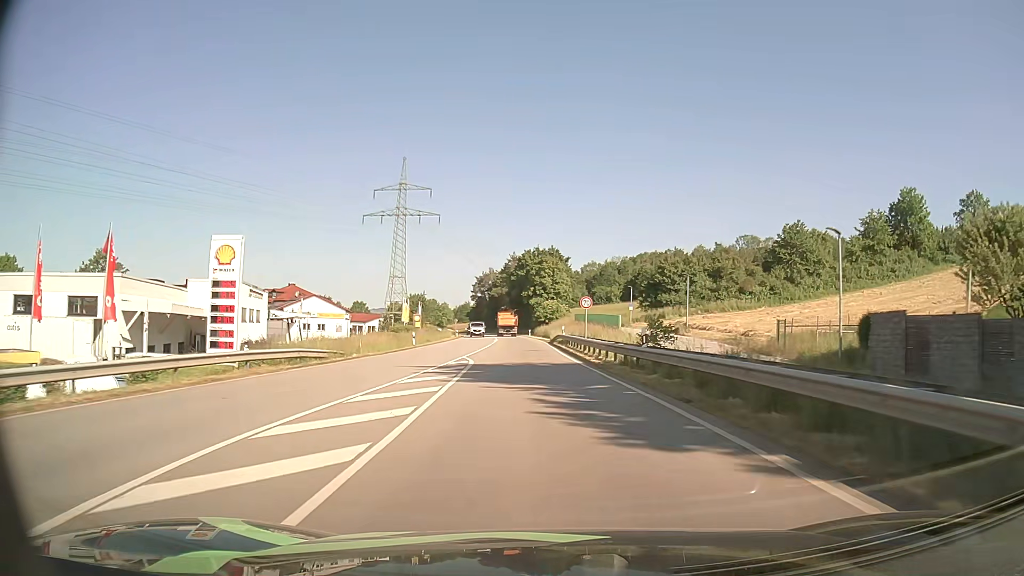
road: primary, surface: asphalt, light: Day
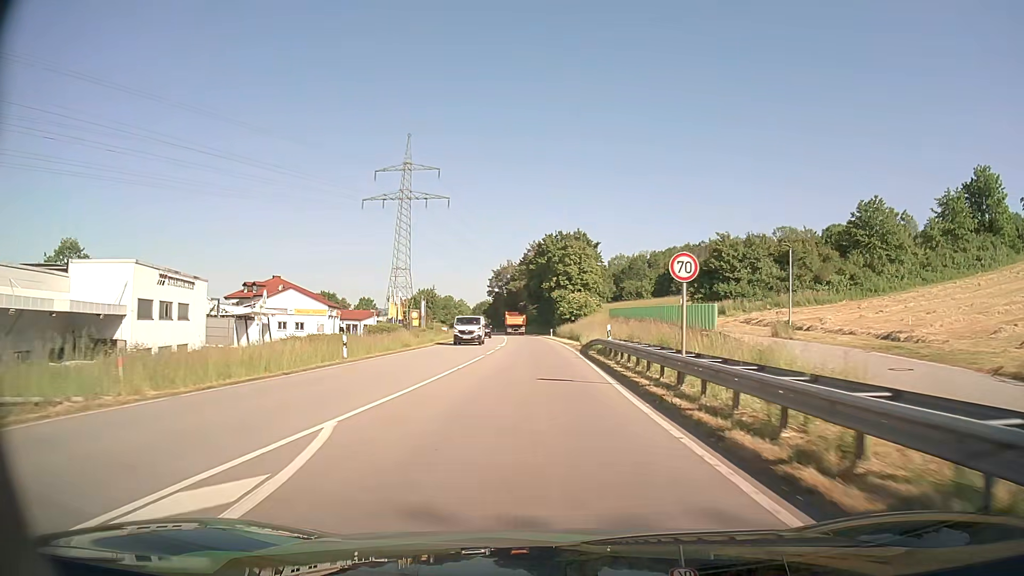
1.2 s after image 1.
(-0.3, +20.1) m; -2°
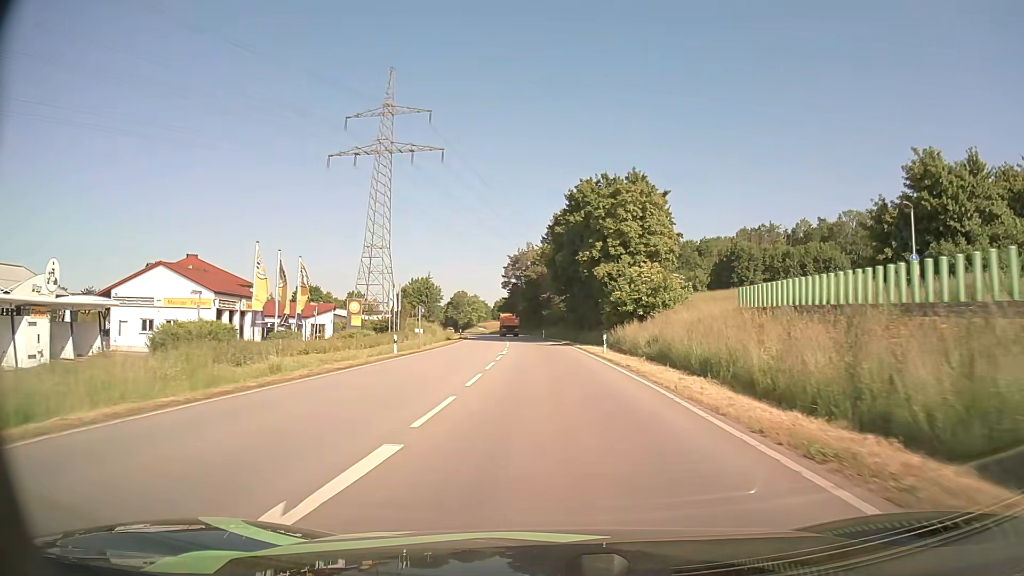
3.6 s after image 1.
(-1.0, +40.4) m; -2°
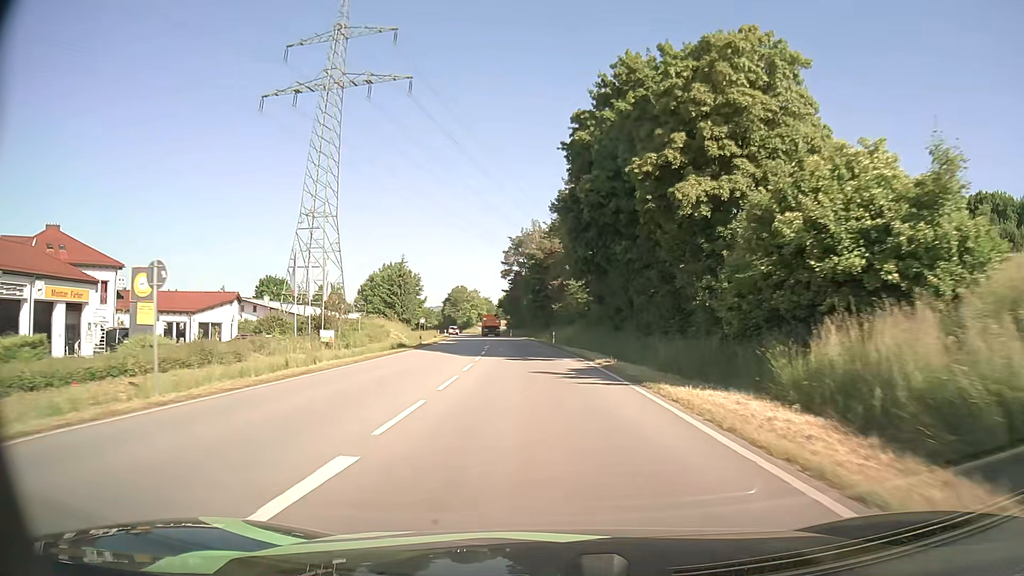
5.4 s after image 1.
(-0.2, +31.0) m; -1°
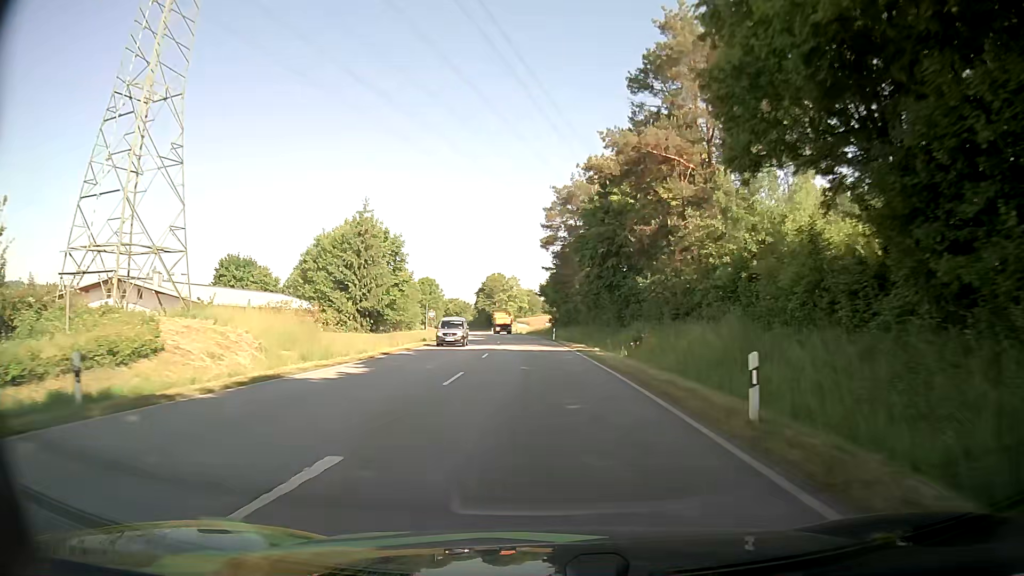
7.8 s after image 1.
(-1.5, +42.4) m; -4°
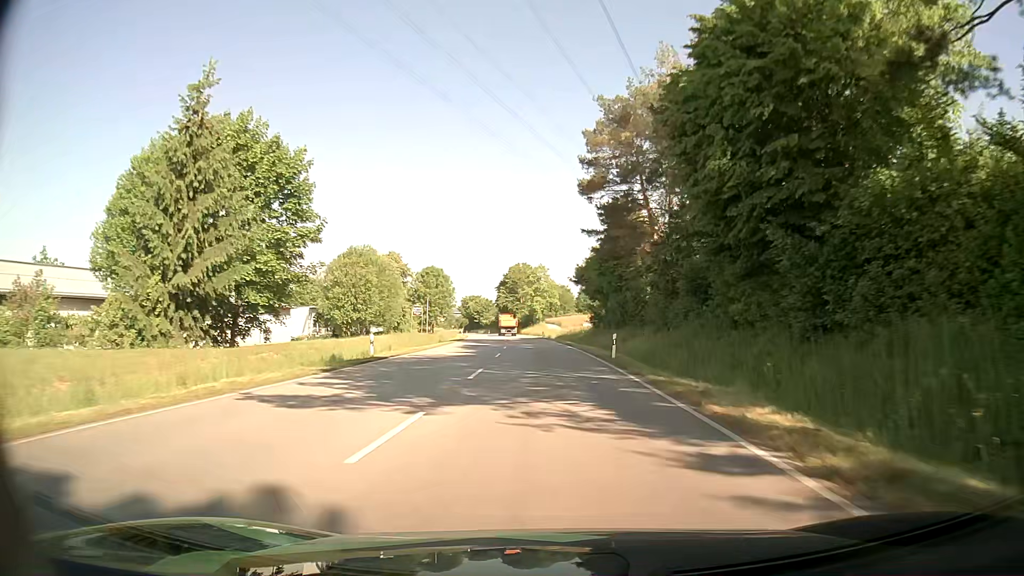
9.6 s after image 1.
(-0.9, +32.7) m; -3°
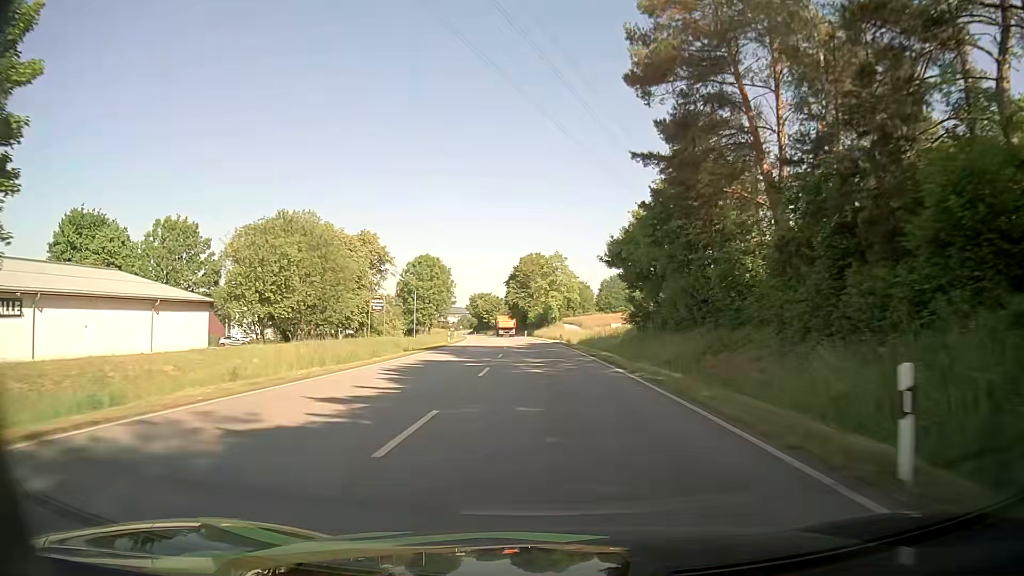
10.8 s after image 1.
(-0.2, +22.2) m; -1°
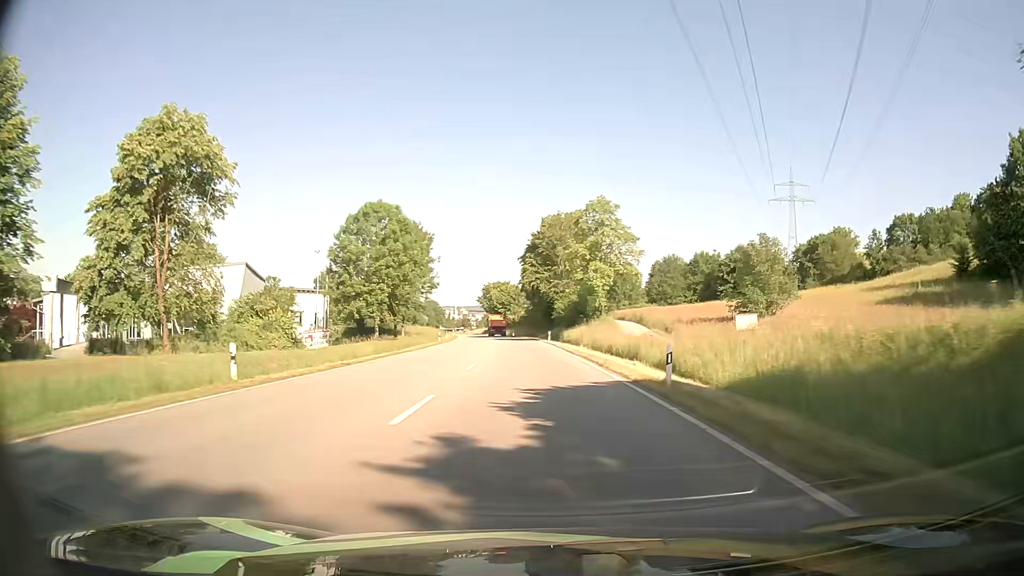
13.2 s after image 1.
(-1.0, +45.5) m; -3°
